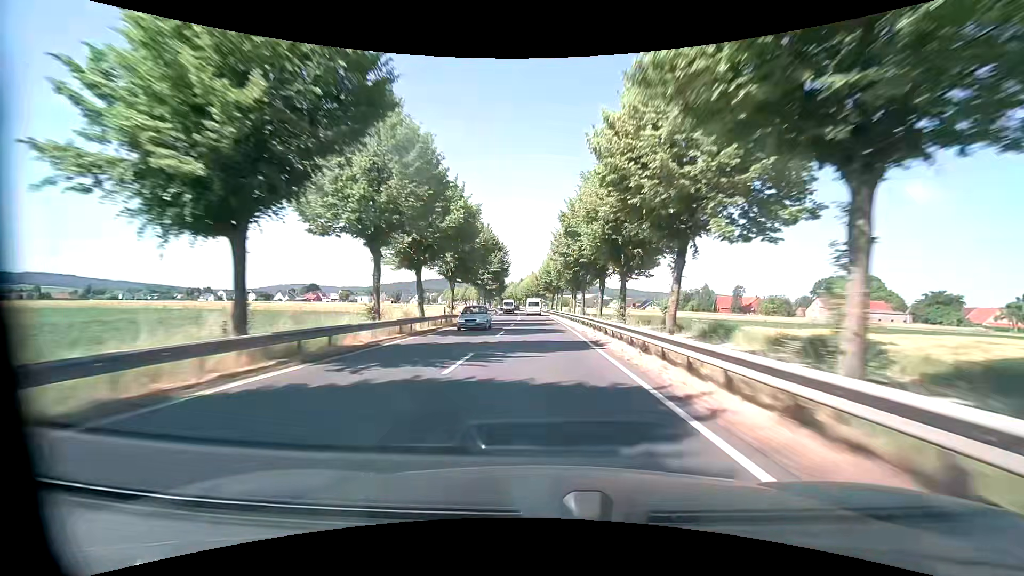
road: primary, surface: asphalt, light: Day
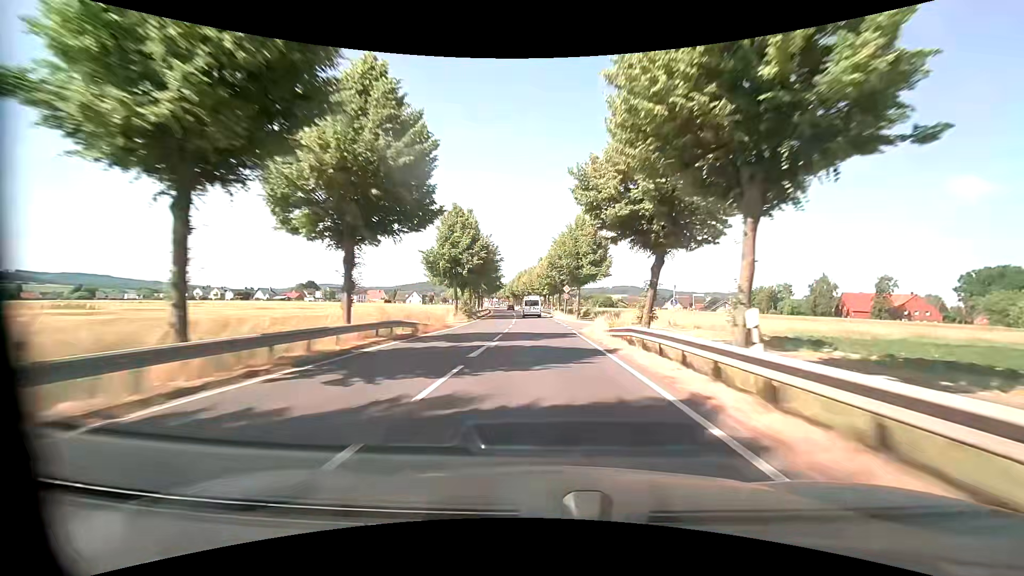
(-2.5, +75.0) m; -4°
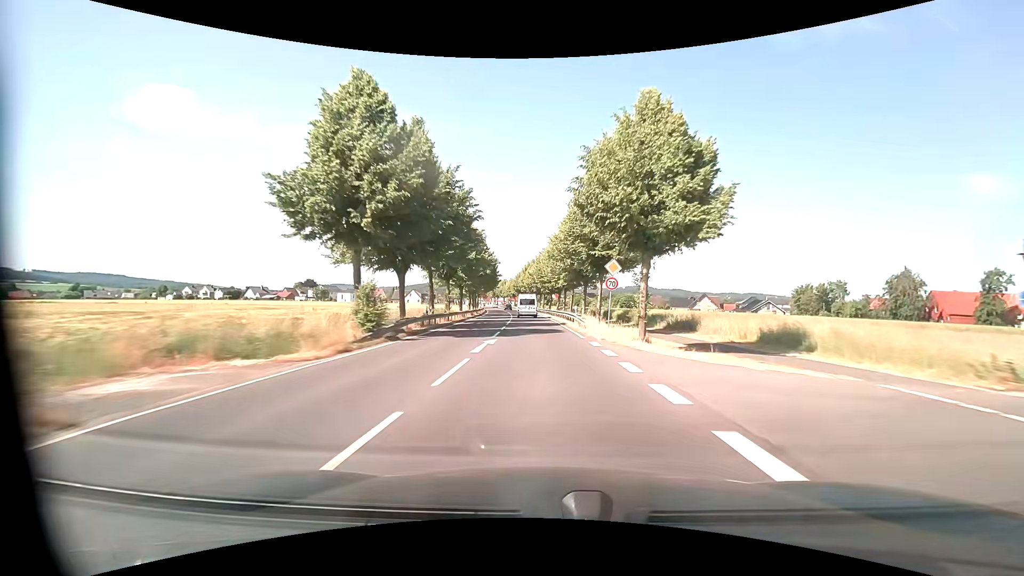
(-0.4, +28.5) m; -2°
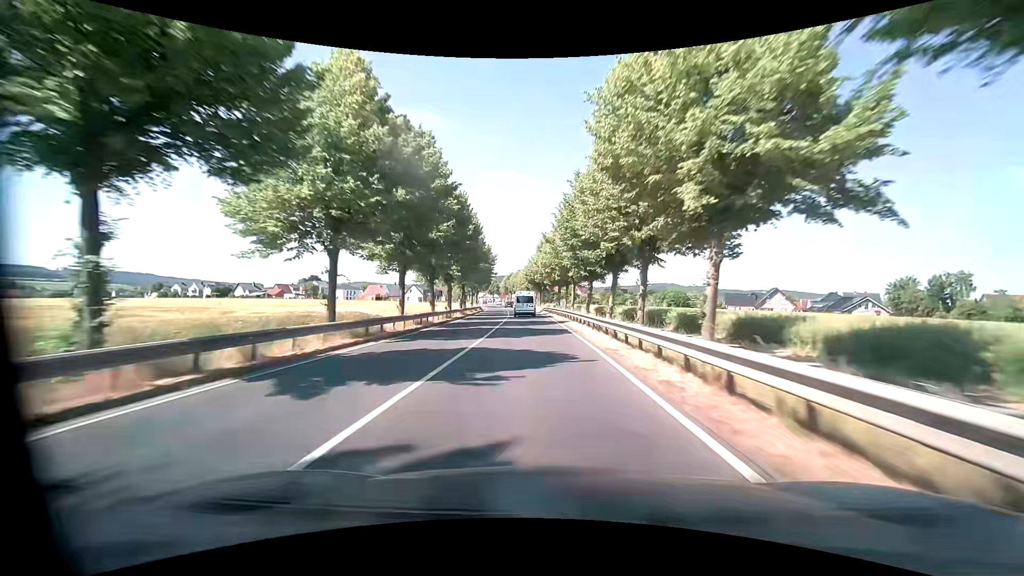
(-0.4, +39.6) m; -2°
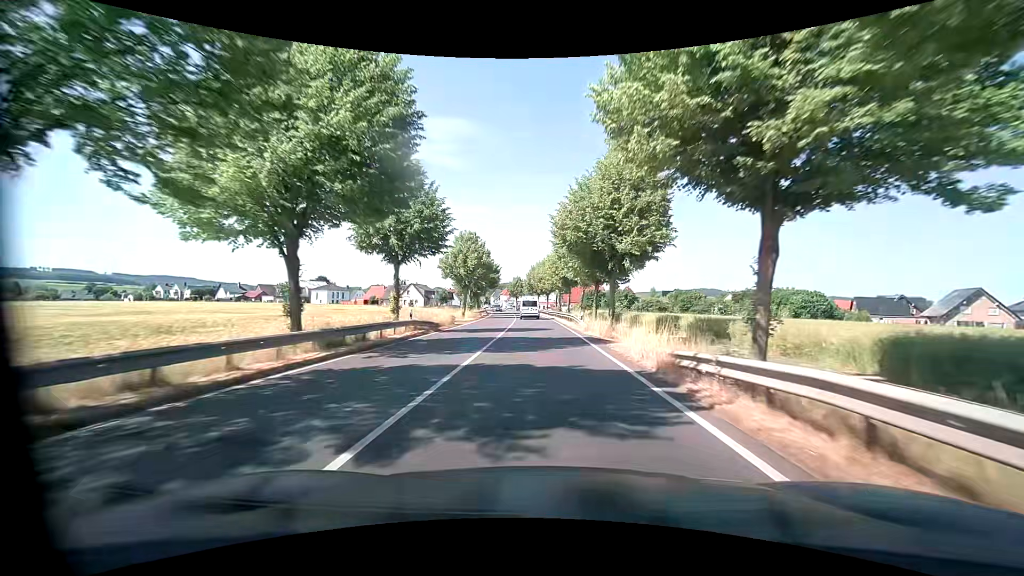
(-1.7, +53.8) m; -3°
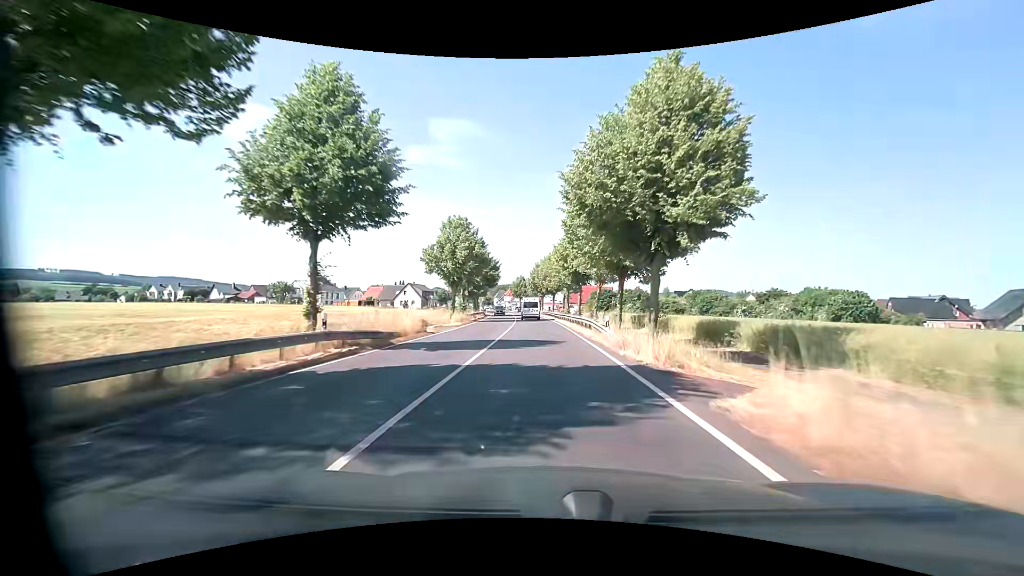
(0.0, +10.1) m; 0°
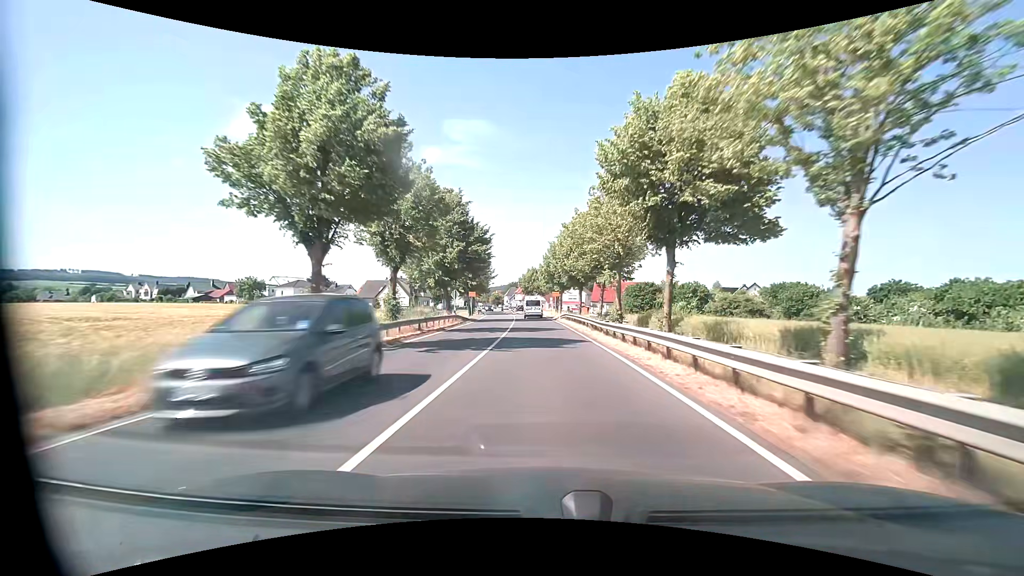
(-0.9, +30.8) m; -2°
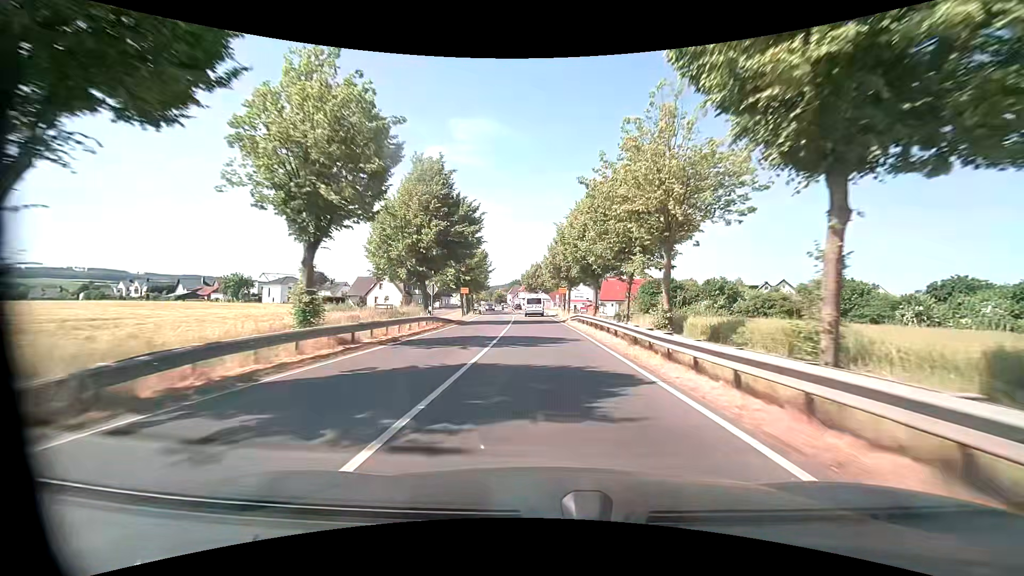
(-0.1, +10.0) m; -1°
(0, +10) (0, +20) (0, +30) (-1, +40) (-1, +50) (-1, +60) (-2, +70) (-2, +80) (-2, +90) (-3, +100) m
